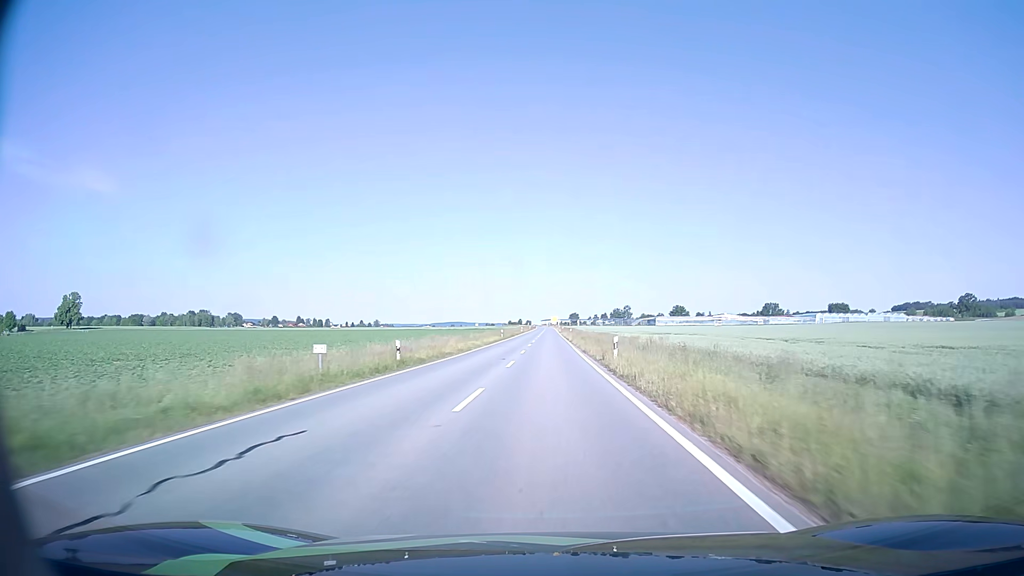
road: tertiary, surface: asphalt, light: Day
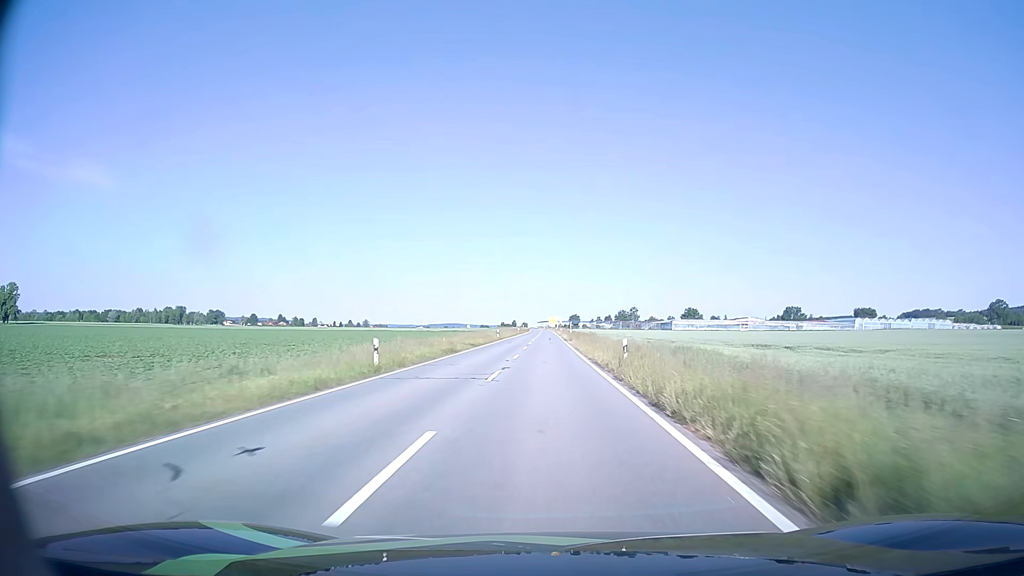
(+0.1, +55.8) m; 0°
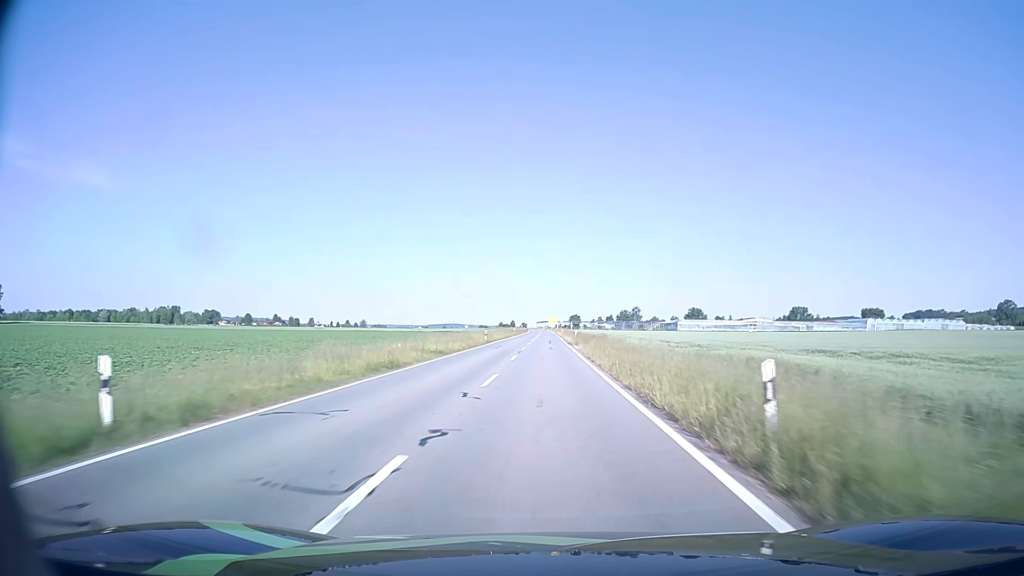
(0.0, +14.0) m; 0°
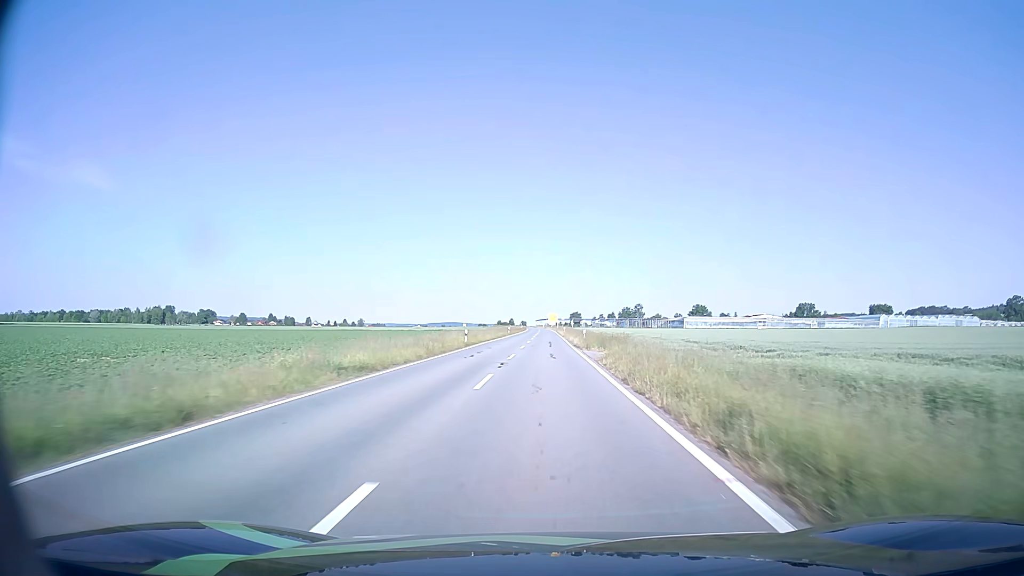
(0.0, +14.0) m; 0°
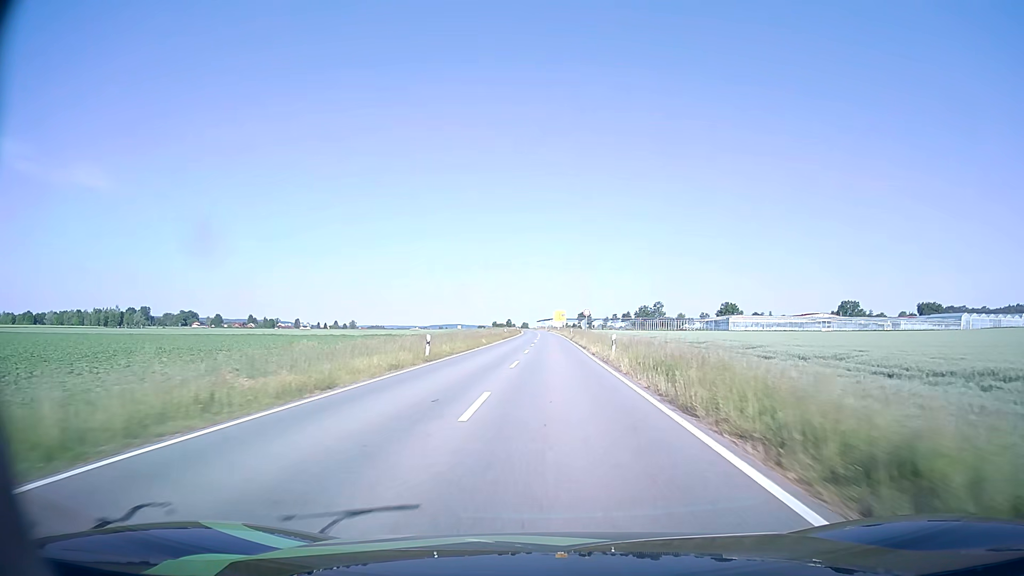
(-0.4, +66.6) m; -1°
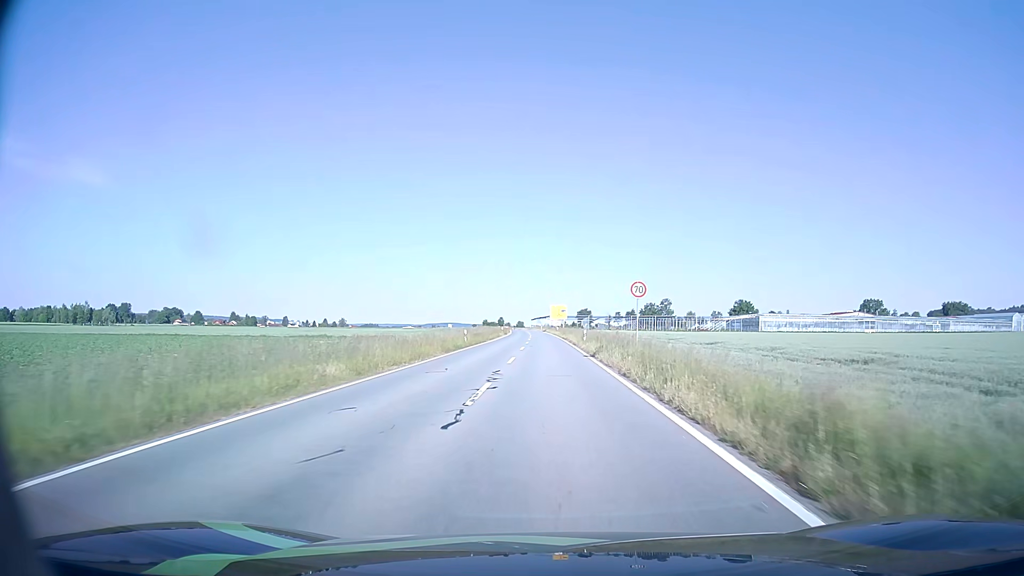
(+0.2, +35.3) m; 0°
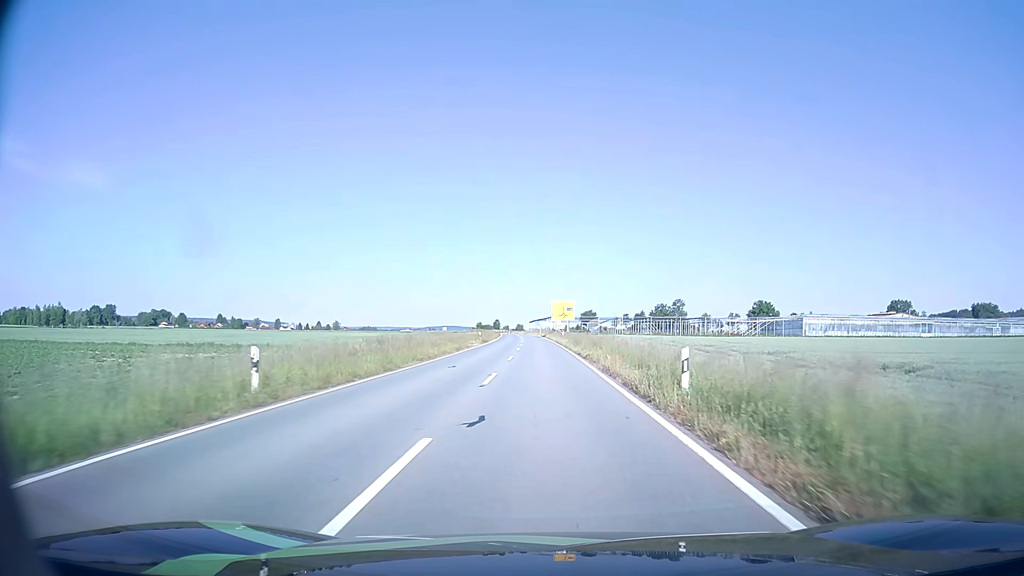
(0.0, +32.3) m; 0°
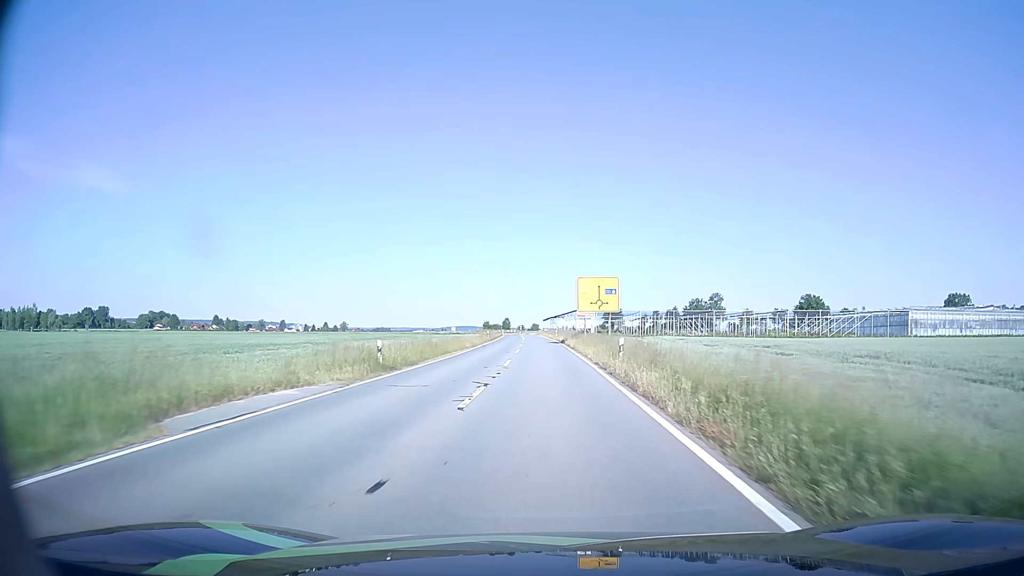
(-0.4, +42.4) m; -1°
(0, +10) (0, +20) (0, +30) (0, +40) (-1, +50) (-1, +60) (-1, +70) (-1, +80) (-2, +90) (-2, +100) m
